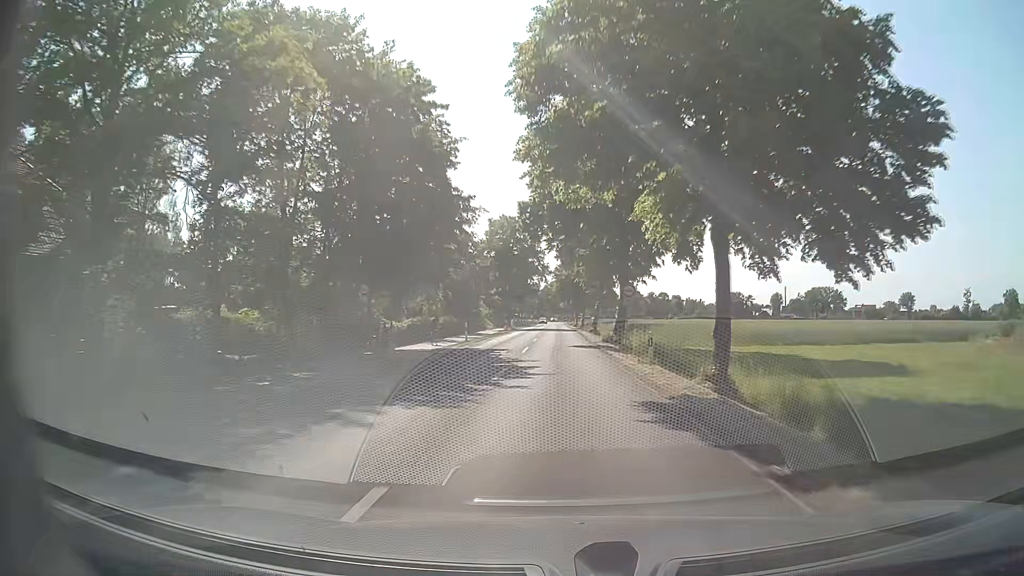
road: secondary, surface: concrete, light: Day
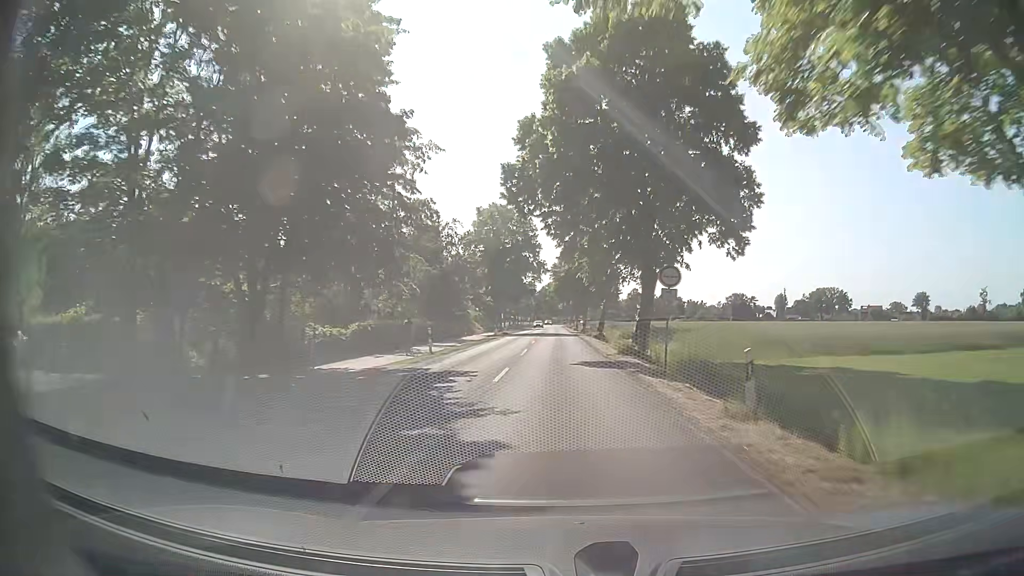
(-0.1, +11.0) m; 0°
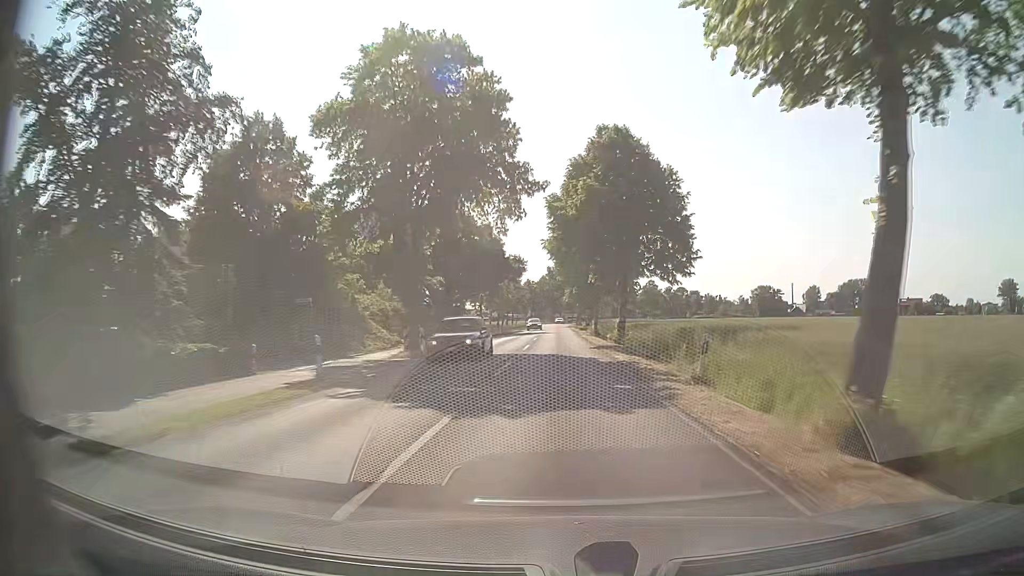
(-0.2, +46.7) m; -1°
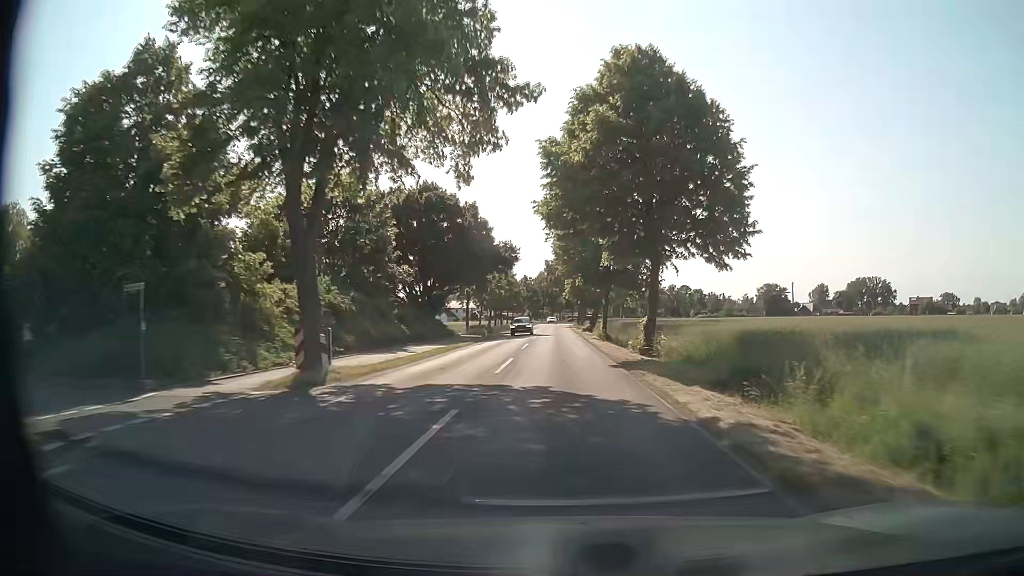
(0.0, +12.2) m; 0°
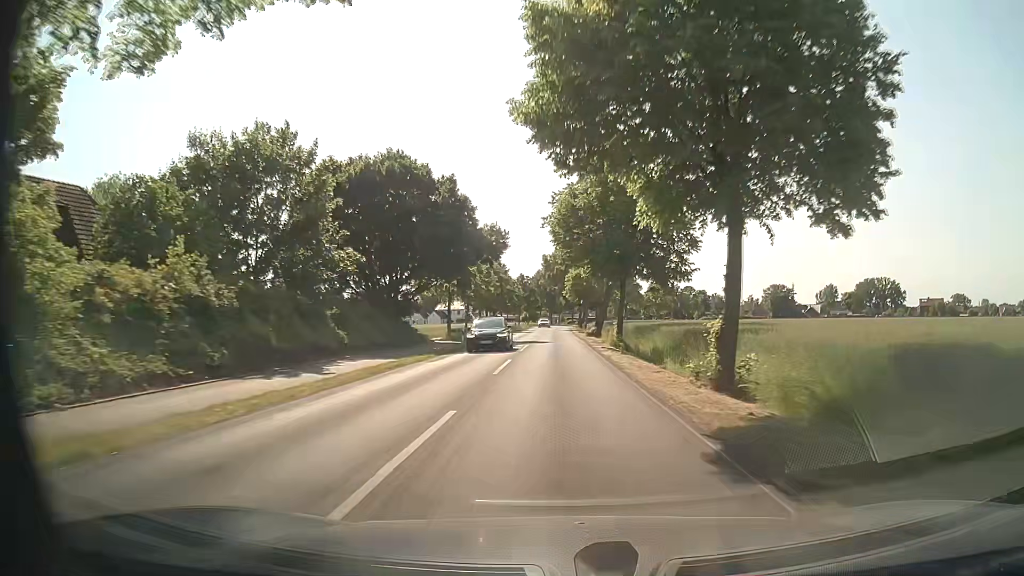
(0.0, +12.3) m; 0°
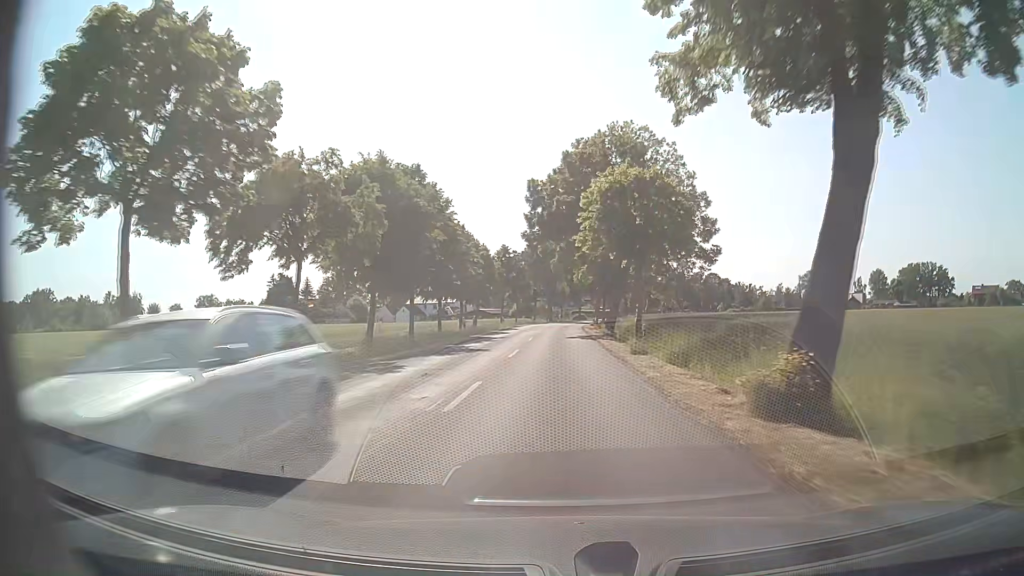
(-0.2, +49.7) m; 0°
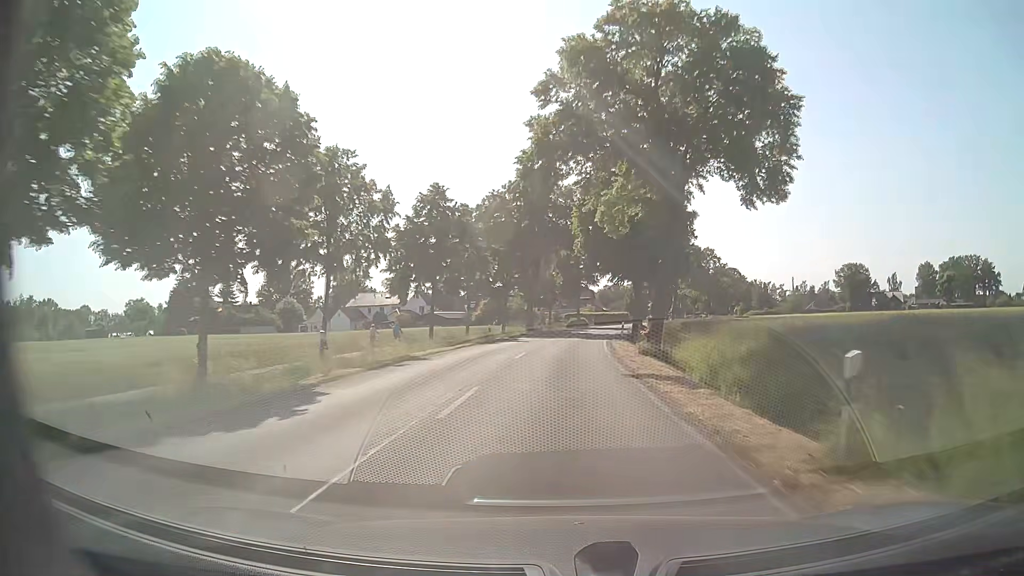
(+0.4, +48.3) m; +1°
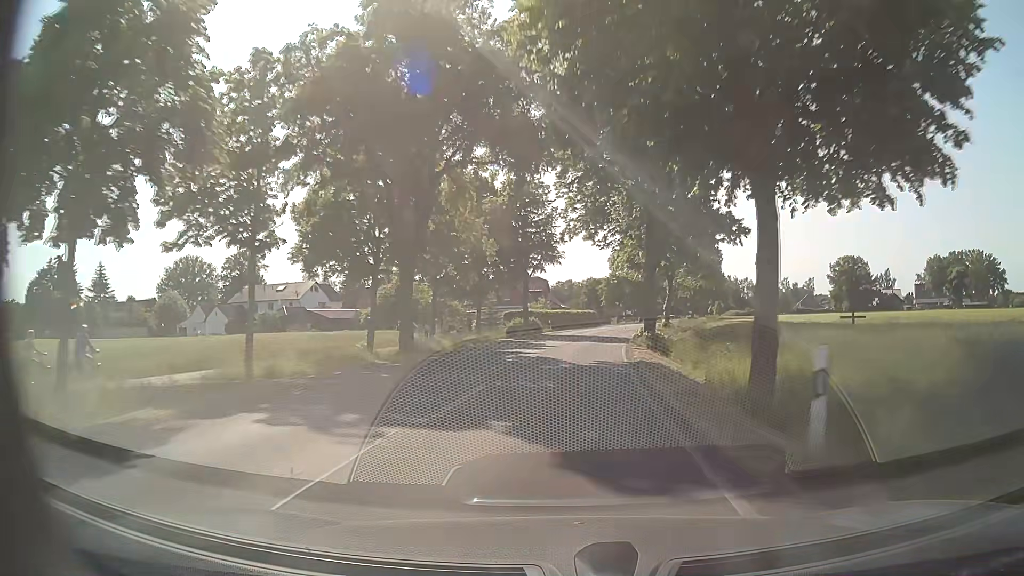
(+1.0, +36.0) m; +3°
(0, +10) (+1, +20) (+1, +30) (+3, +40) (+4, +50) (+6, +60) (+8, +69) (+10, +79) (+13, +89) (+15, +98) m
